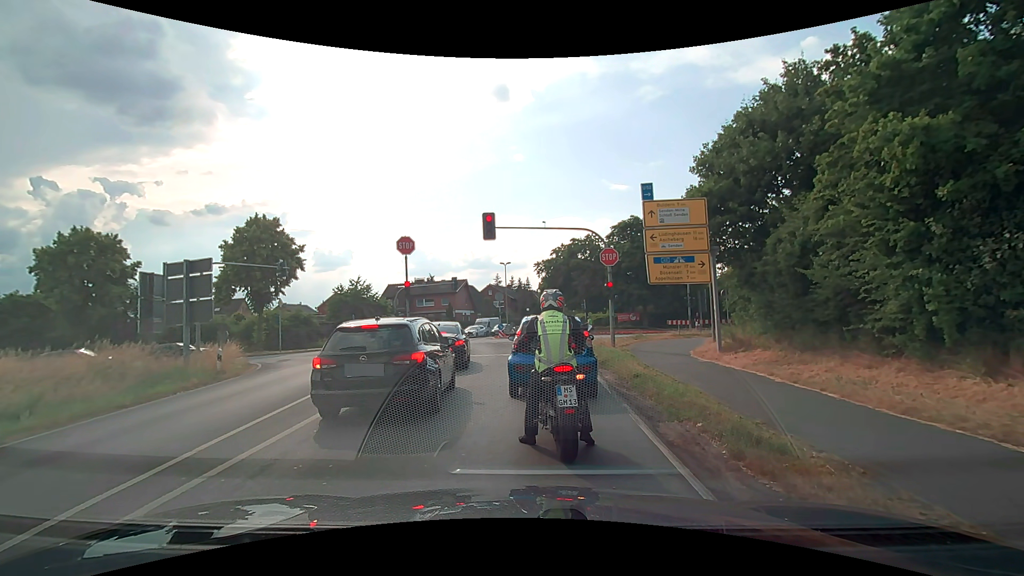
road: secondary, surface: asphalt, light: Day
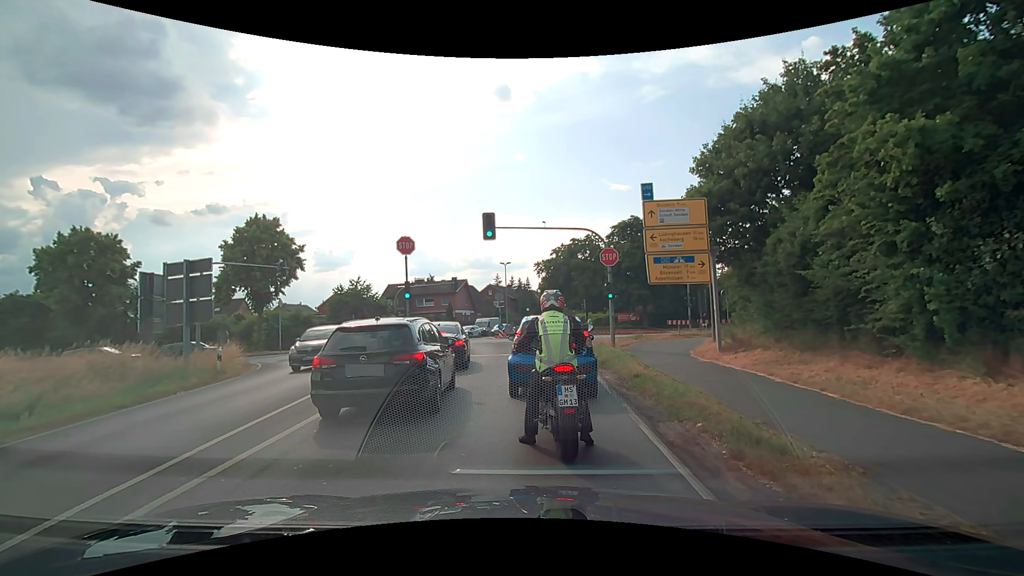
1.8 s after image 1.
(0.0, 0.0) m; 0°
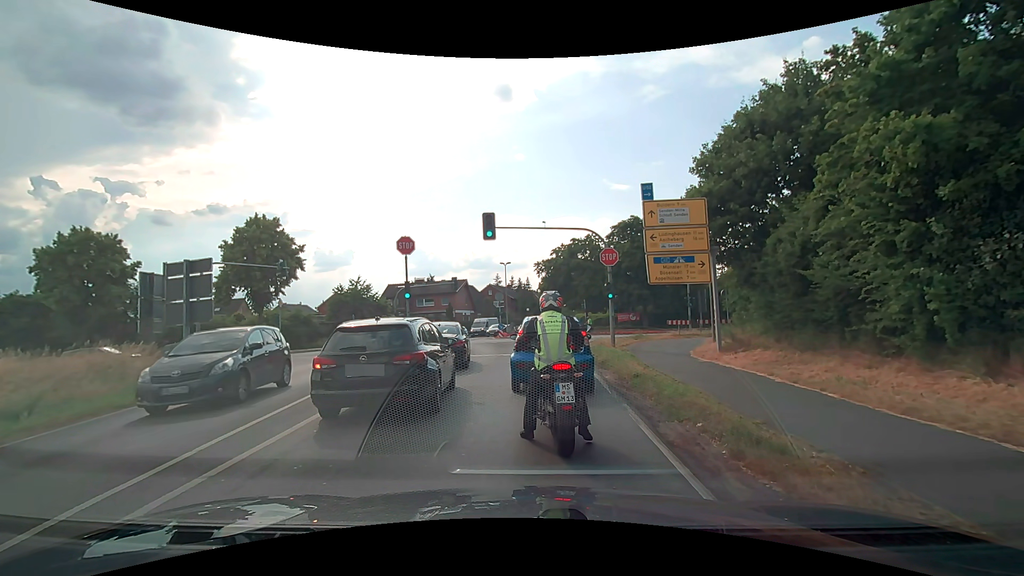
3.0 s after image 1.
(0.0, 0.0) m; 0°
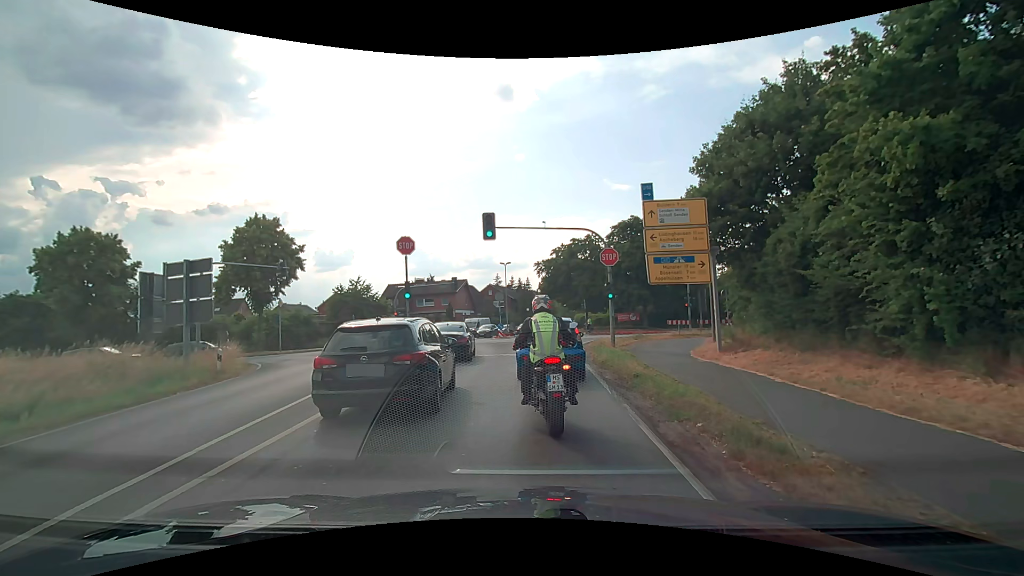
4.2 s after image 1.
(0.0, 0.0) m; 0°
